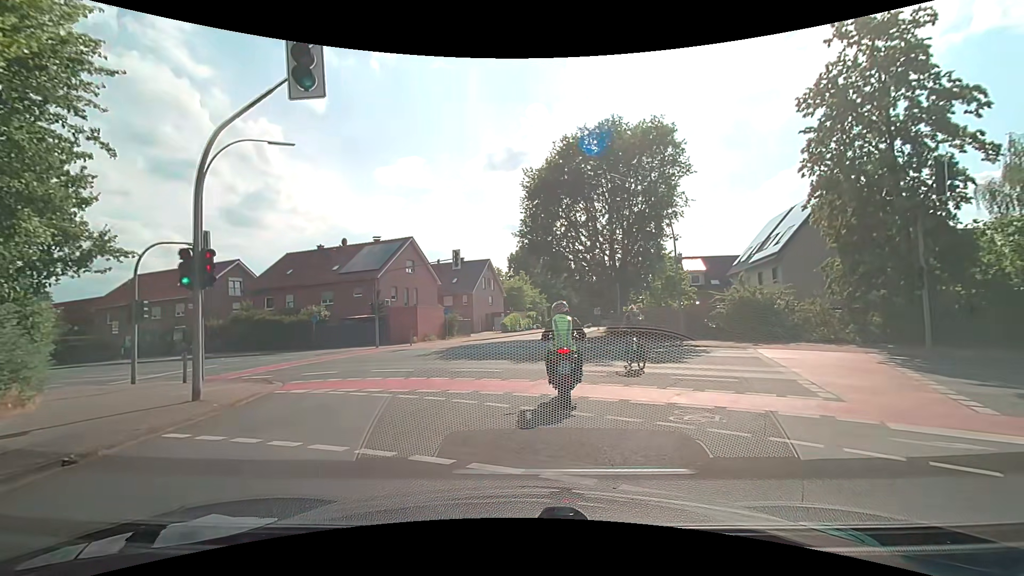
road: residential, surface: asphalt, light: Day
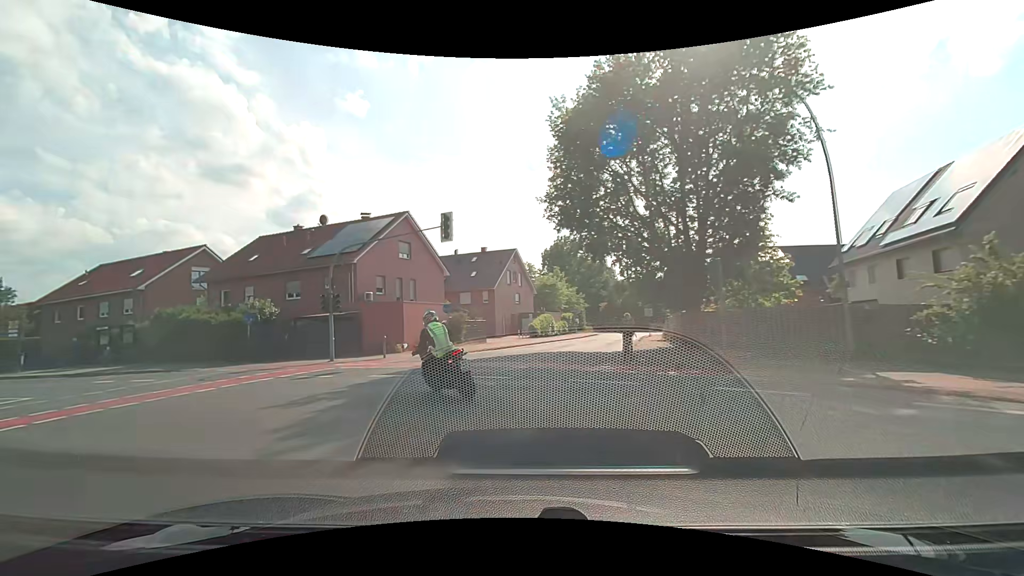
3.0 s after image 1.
(+0.5, +13.0) m; -3°
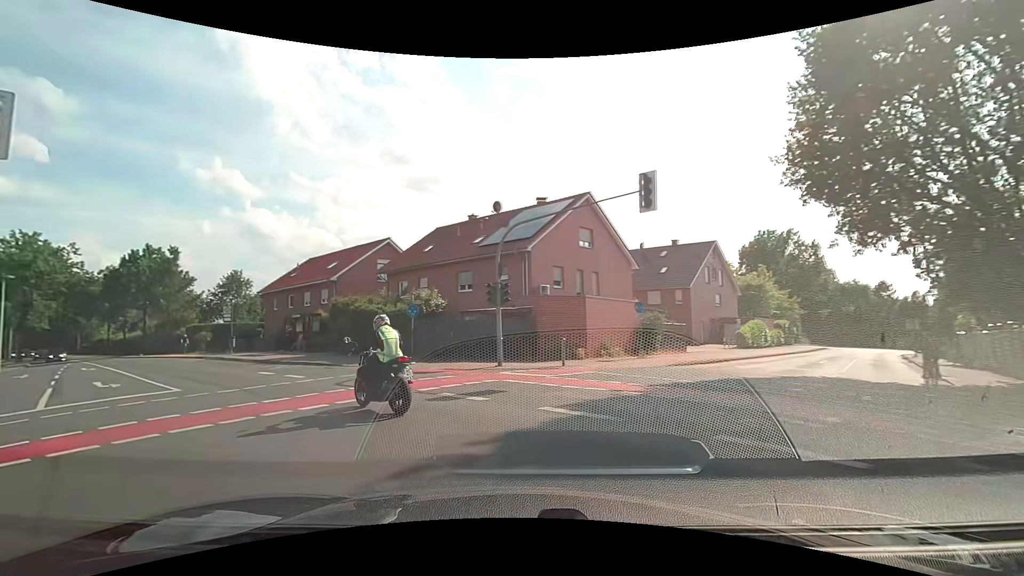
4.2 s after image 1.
(-1.1, +6.2) m; -19°
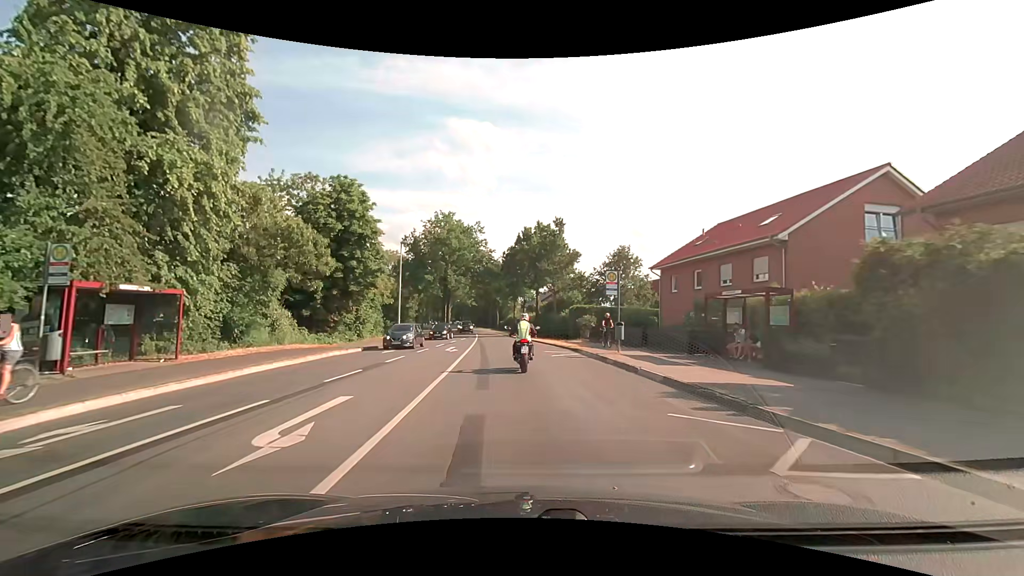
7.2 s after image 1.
(-9.4, +16.7) m; -44°
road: tertiary
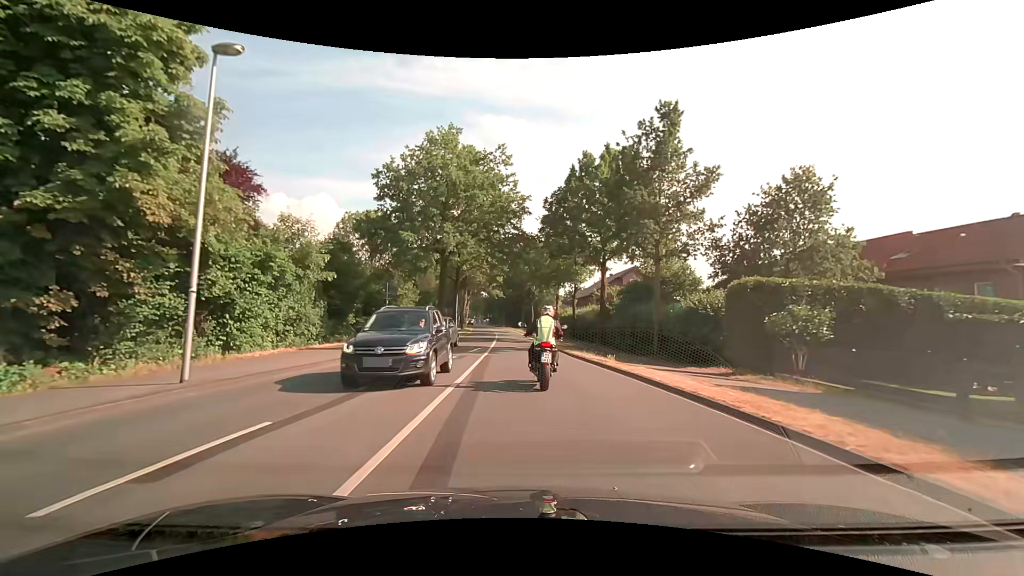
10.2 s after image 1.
(-1.5, +27.6) m; -4°
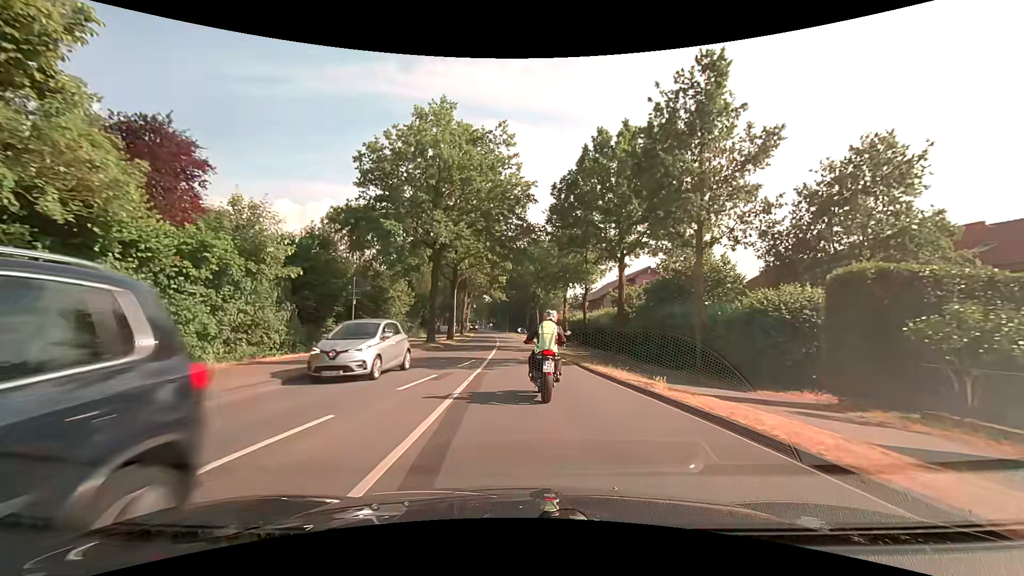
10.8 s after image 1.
(0.0, +5.2) m; 0°
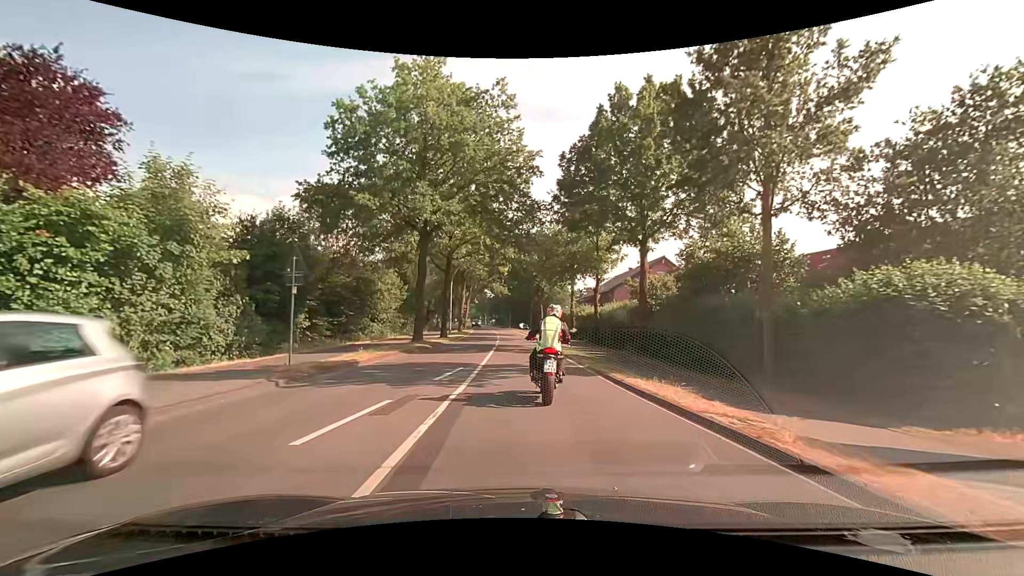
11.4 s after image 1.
(0.0, +5.0) m; -1°
